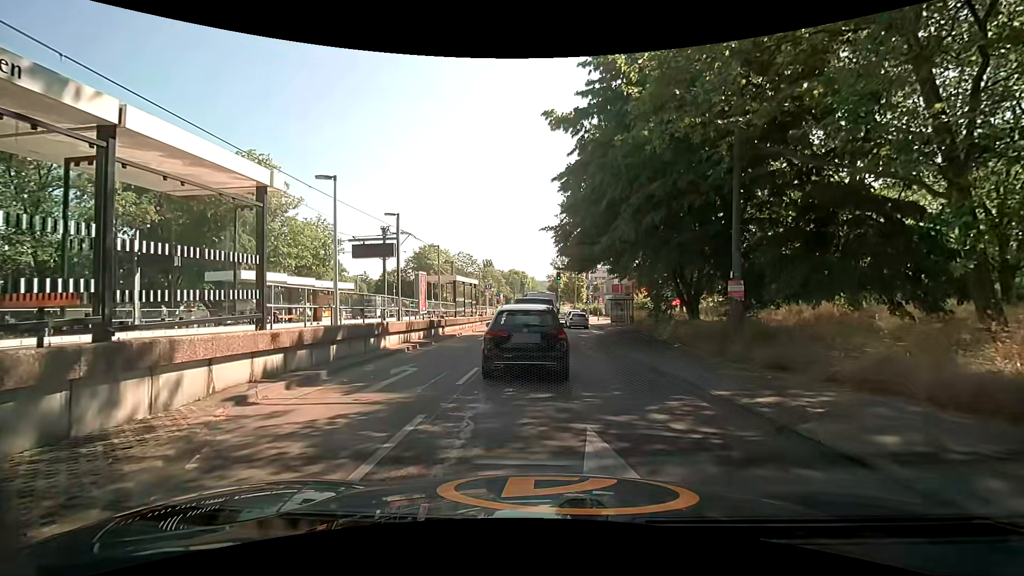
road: secondary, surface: asphalt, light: Day
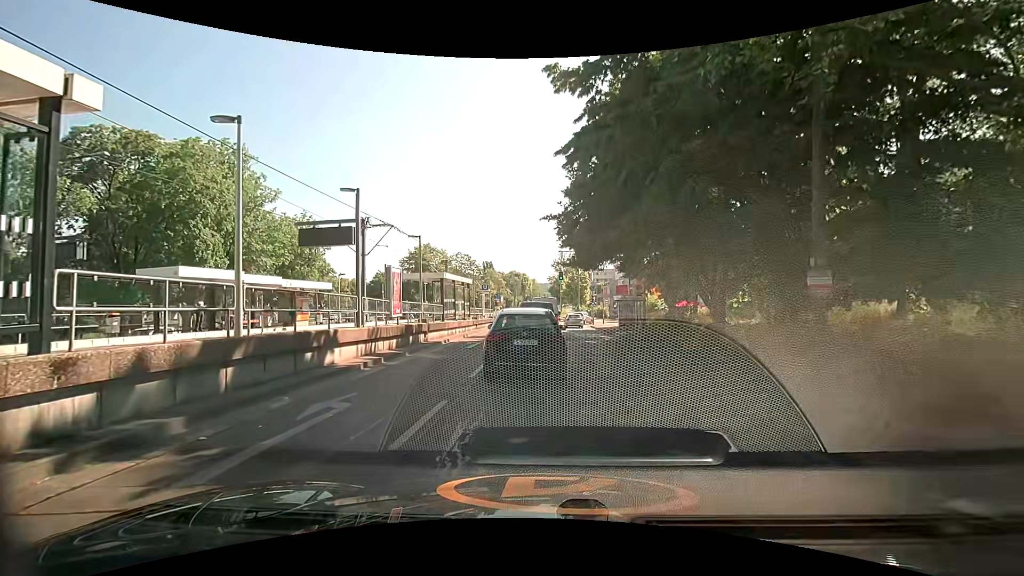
(+0.1, +4.5) m; +2°
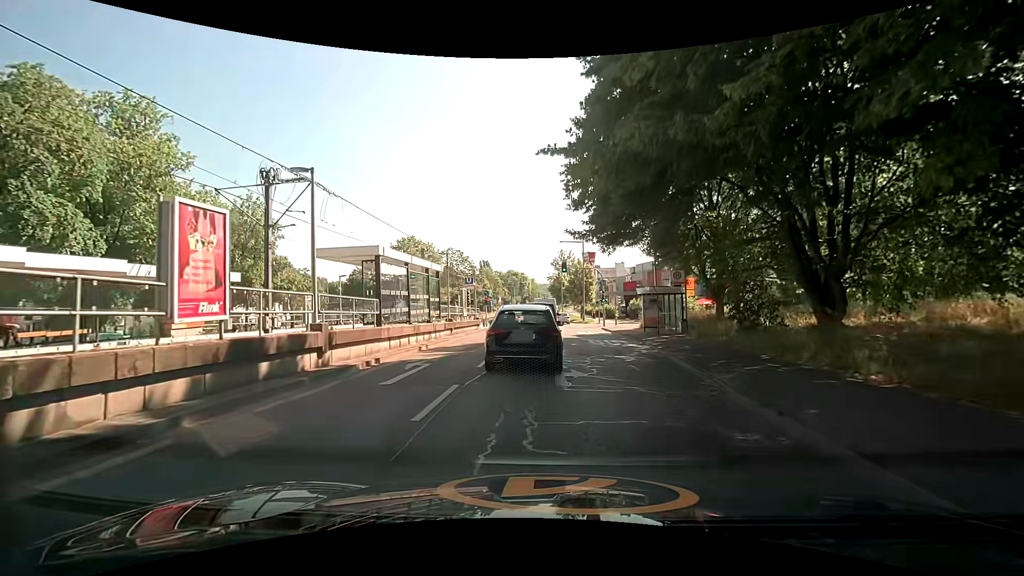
(-0.1, +11.1) m; -1°
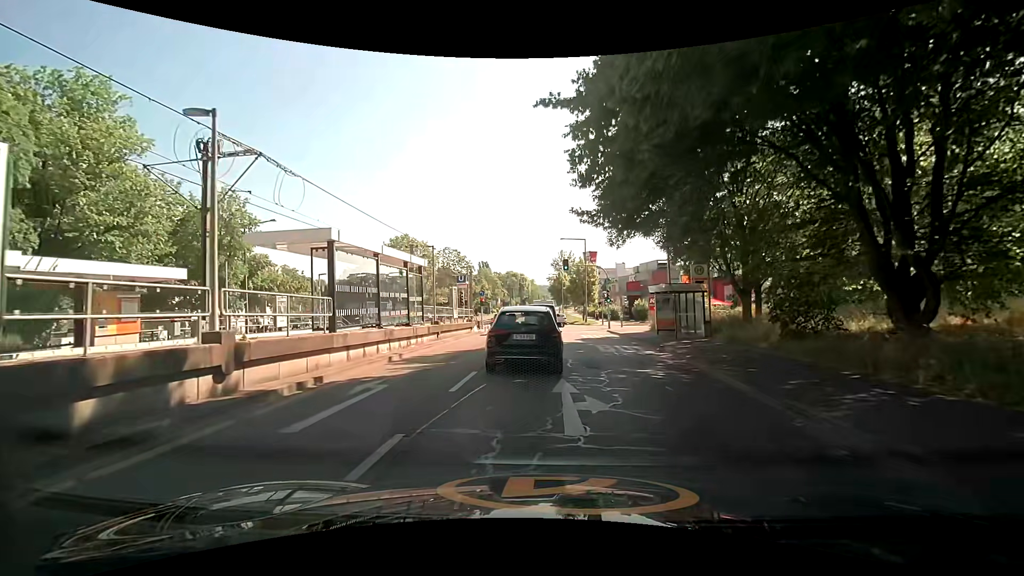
(0.0, +3.8) m; -1°
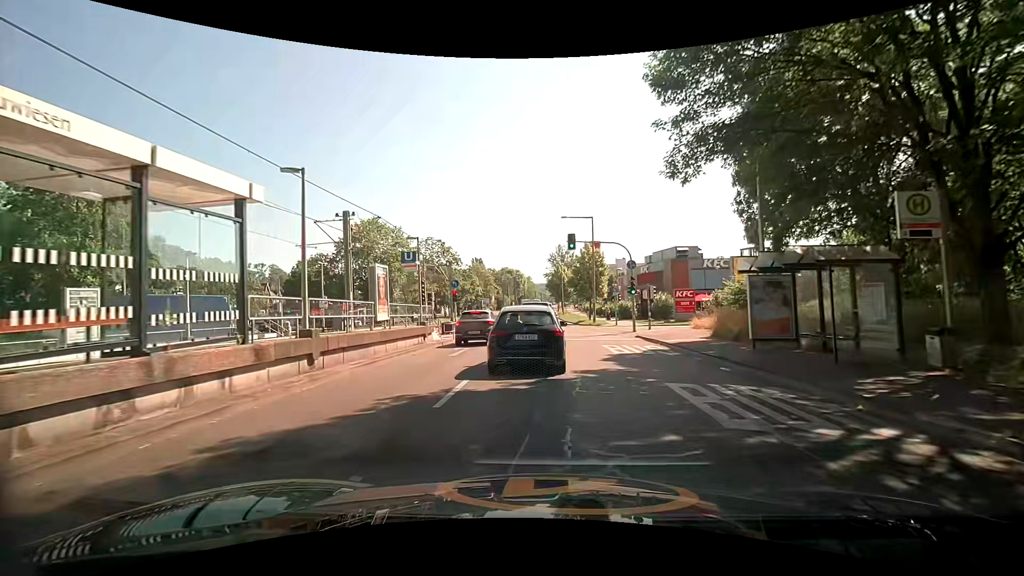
(+0.4, +13.7) m; +2°
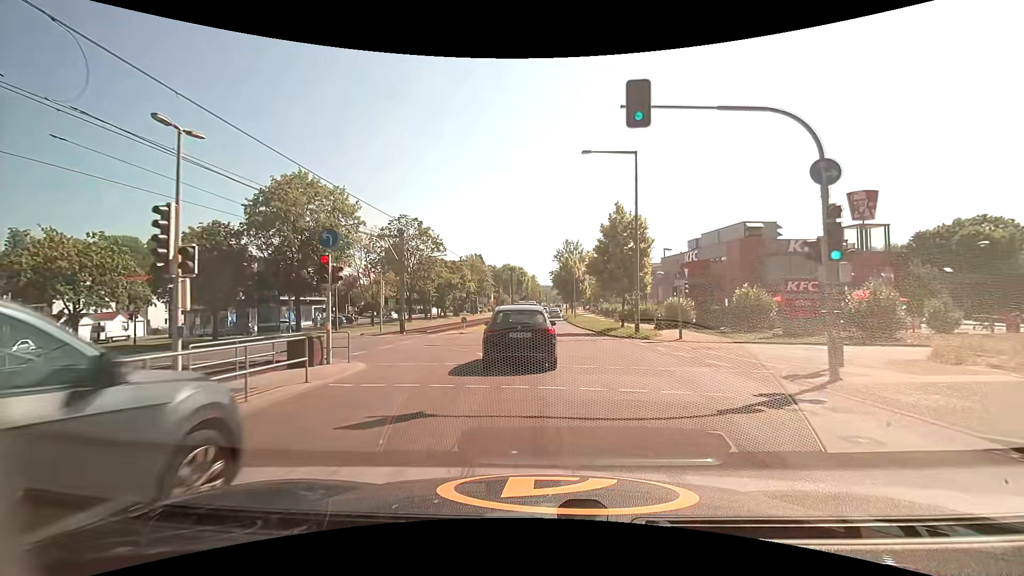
(+0.1, +21.6) m; 0°
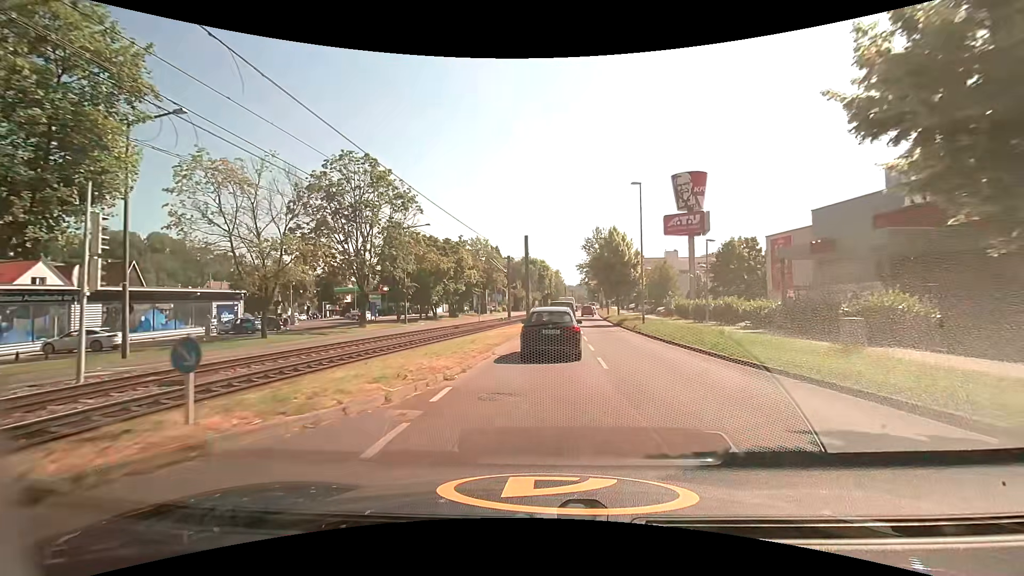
(-1.3, +29.7) m; -3°
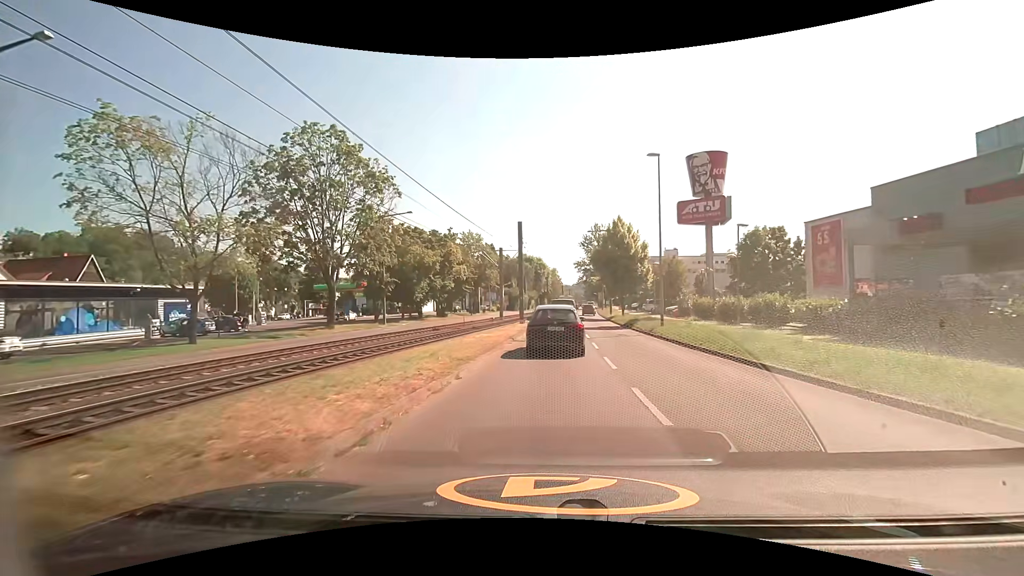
(0.0, +6.4) m; 0°
(0, +10) (0, +20) (+1, +30) (+1, +40) (+2, +50) (+3, +60) (+3, +70) (+4, +80) (+5, +90) (+6, +100) m
